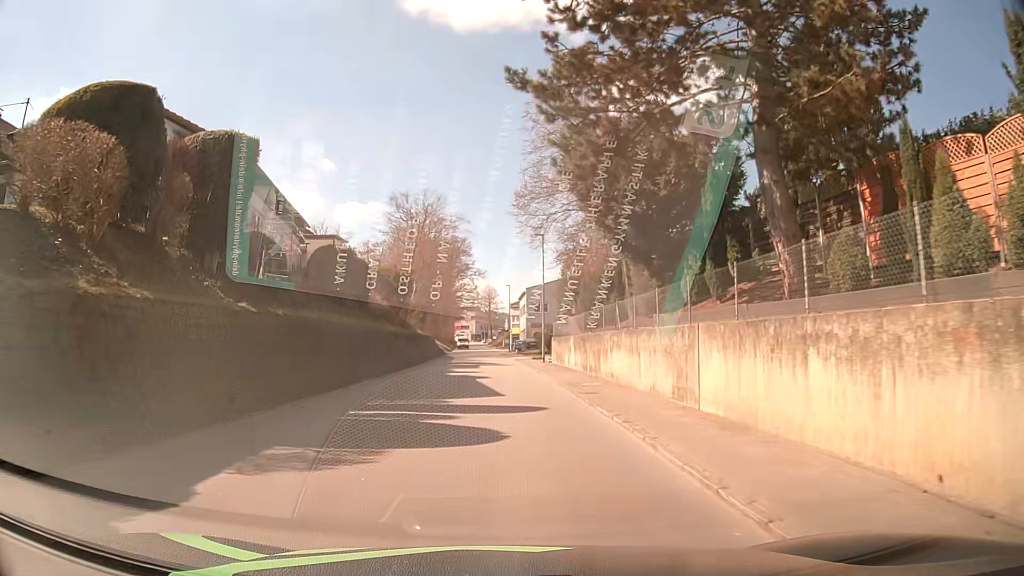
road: tertiary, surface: asphalt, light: Day
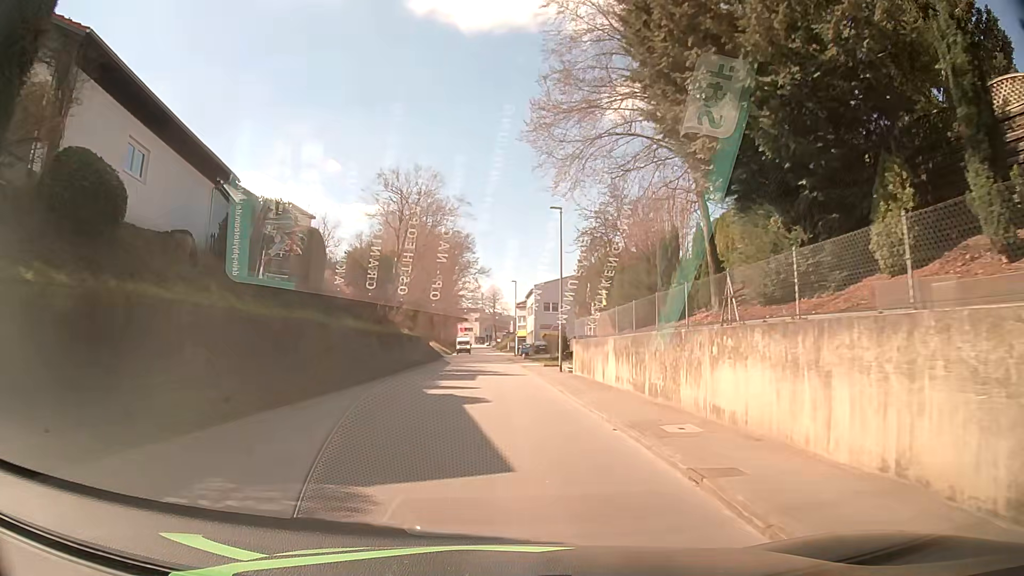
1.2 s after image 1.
(-0.1, +9.7) m; -1°
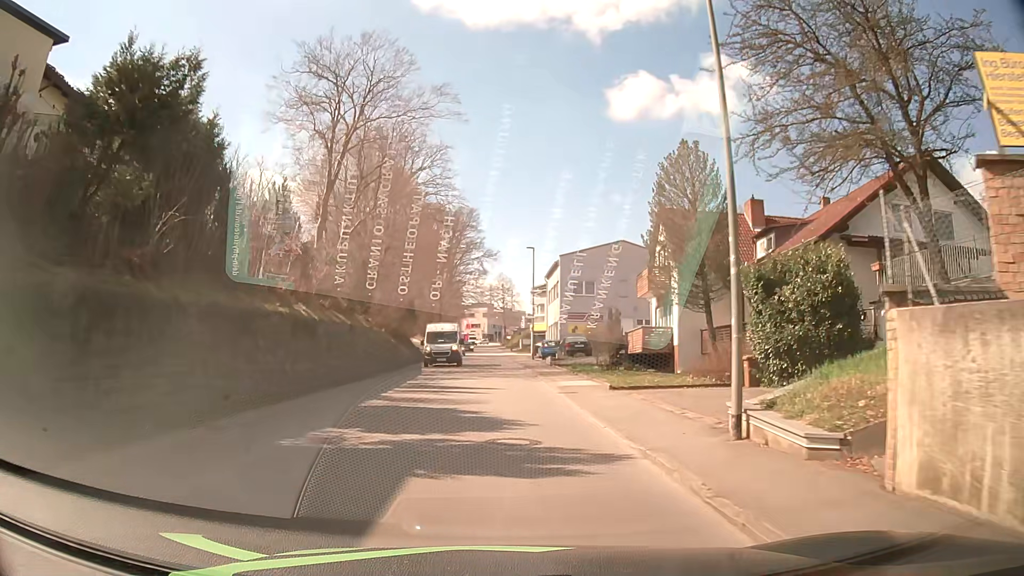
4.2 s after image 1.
(-0.2, +24.4) m; -2°
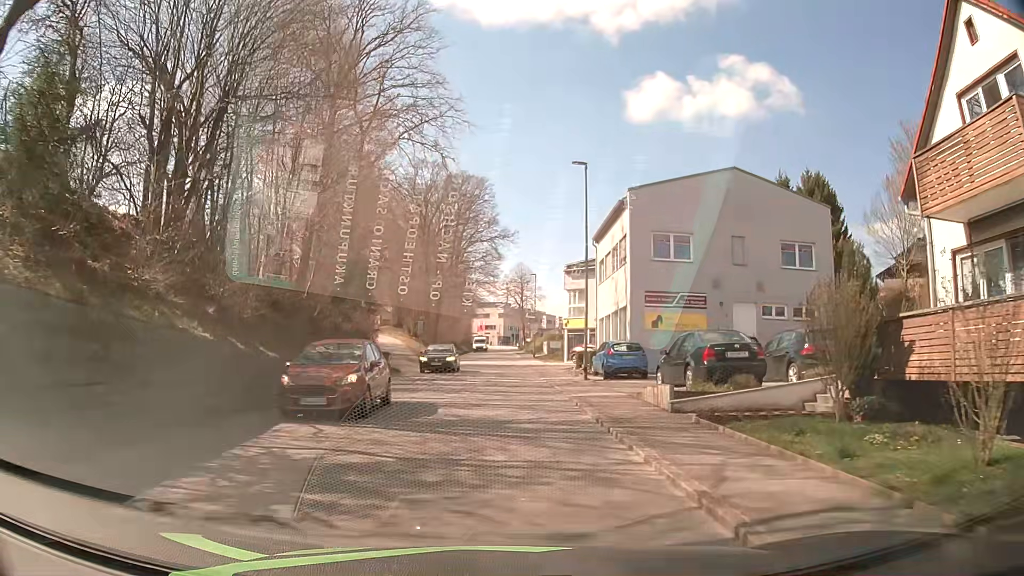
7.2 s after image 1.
(+0.1, +24.7) m; 0°
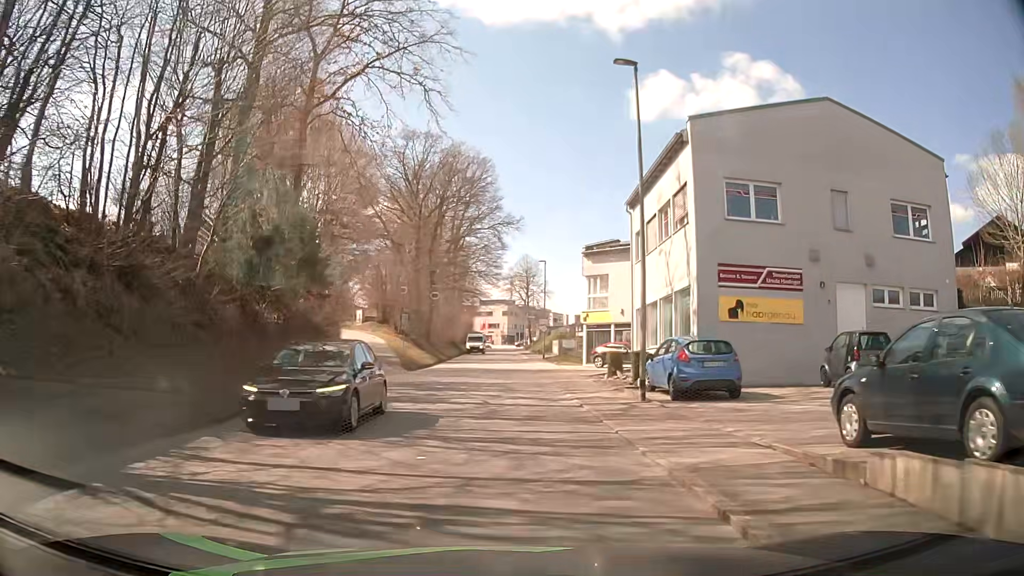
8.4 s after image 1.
(-0.1, +9.9) m; -1°
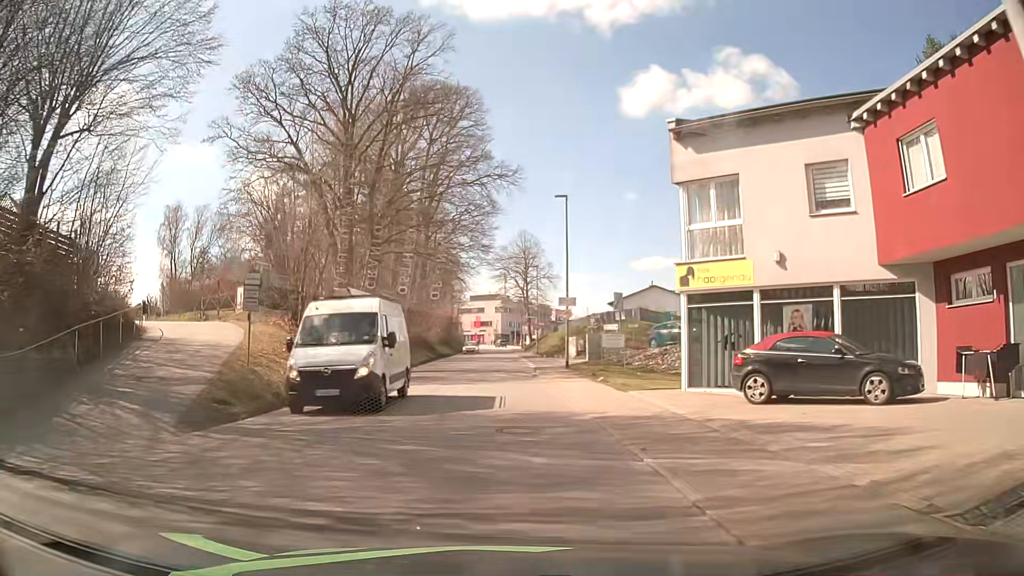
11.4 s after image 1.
(+0.4, +24.7) m; +1°
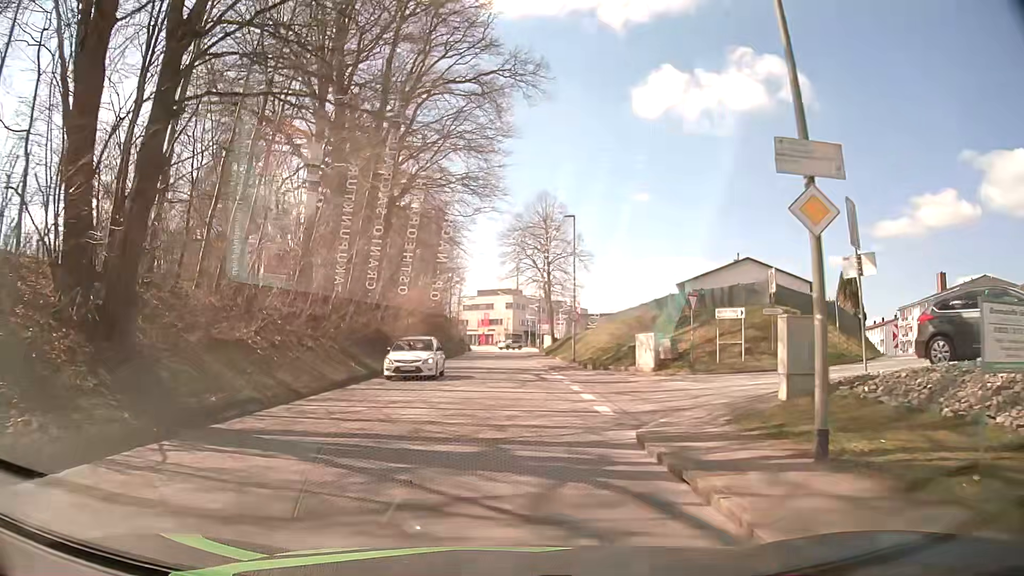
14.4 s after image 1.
(-0.3, +24.6) m; -1°
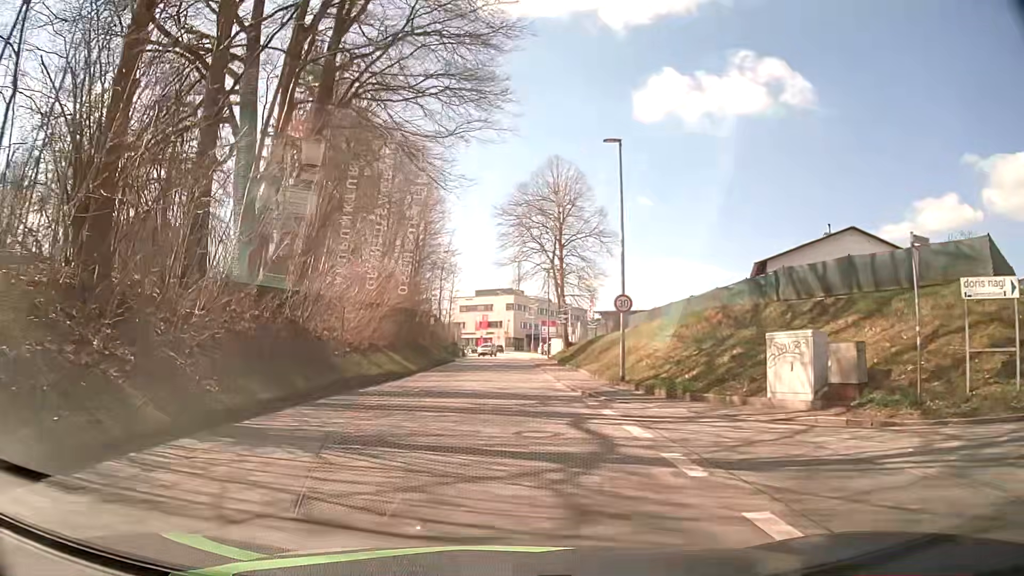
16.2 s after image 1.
(-0.1, +14.8) m; +1°
(0, +10) (0, +20) (0, +30) (0, +40) (0, +50) (0, +60) (0, +70) (0, +80) (0, +90) (0, +100) m
